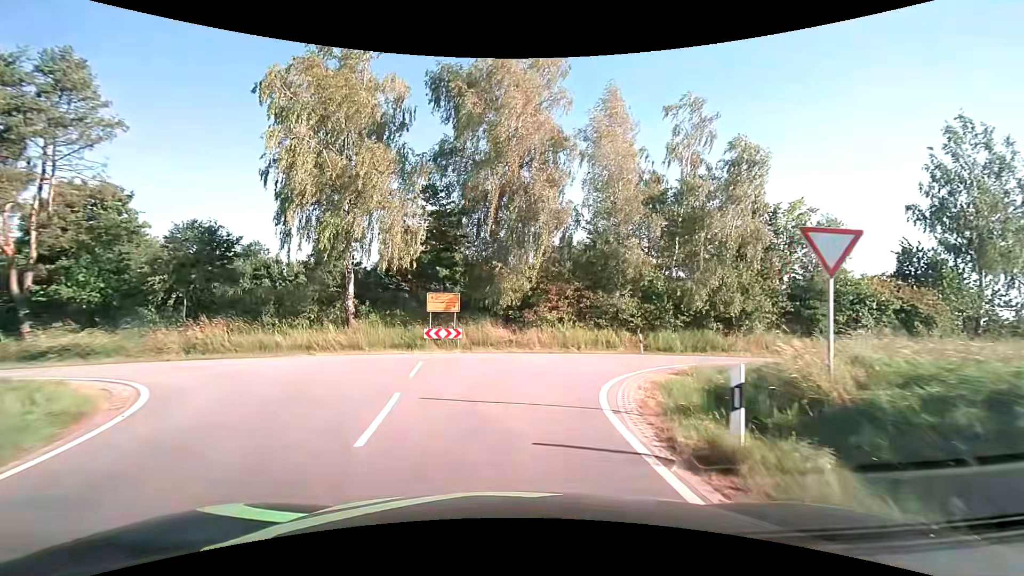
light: Day
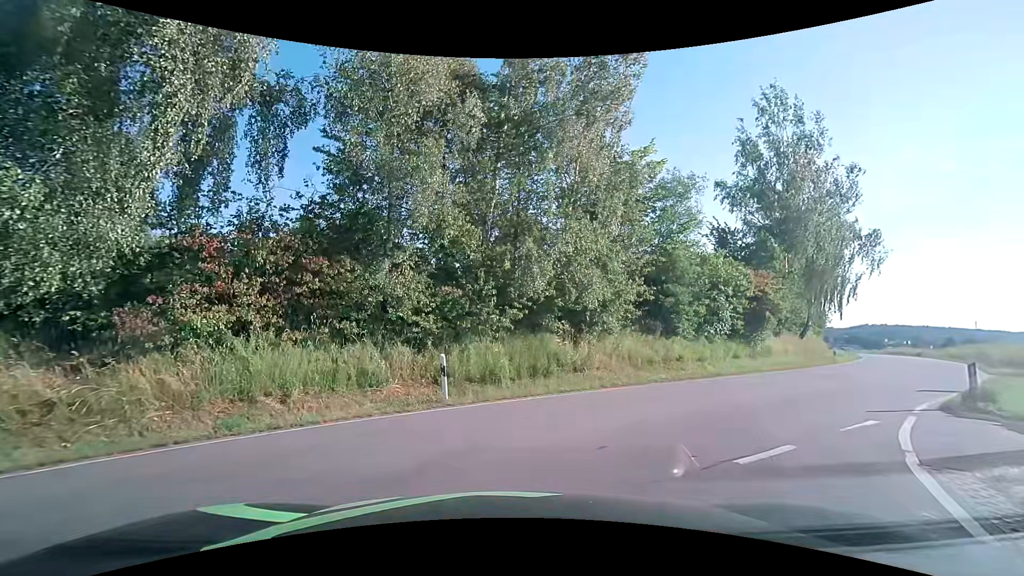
(+2.1, +15.2) m; +24°
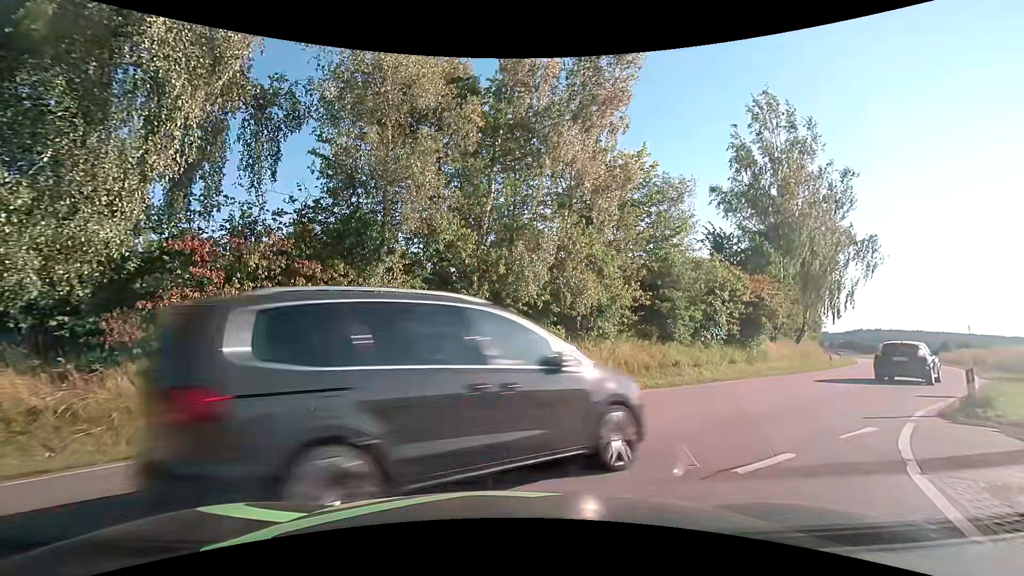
(0.0, +0.2) m; 0°
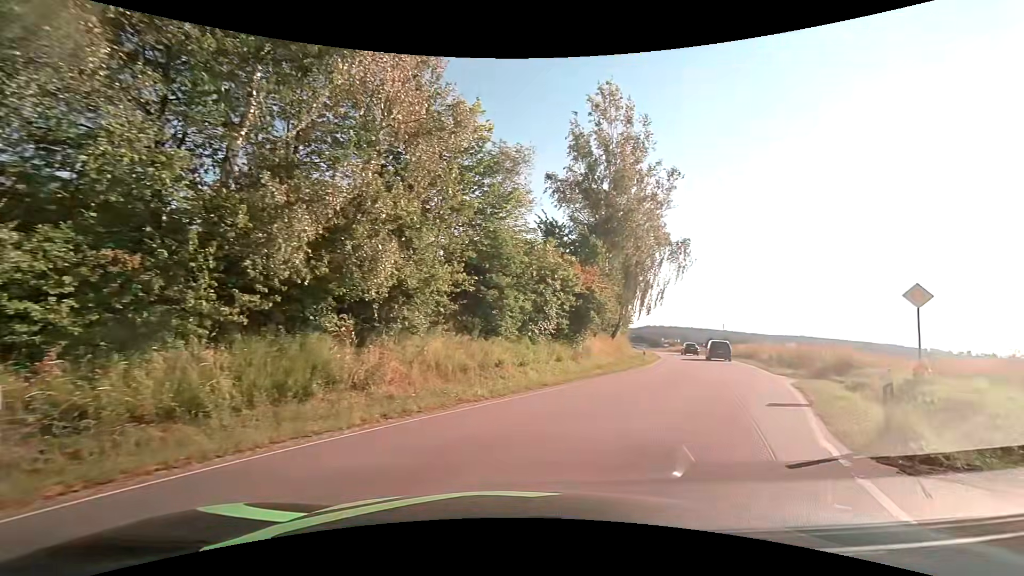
(+1.1, +5.2) m; +21°
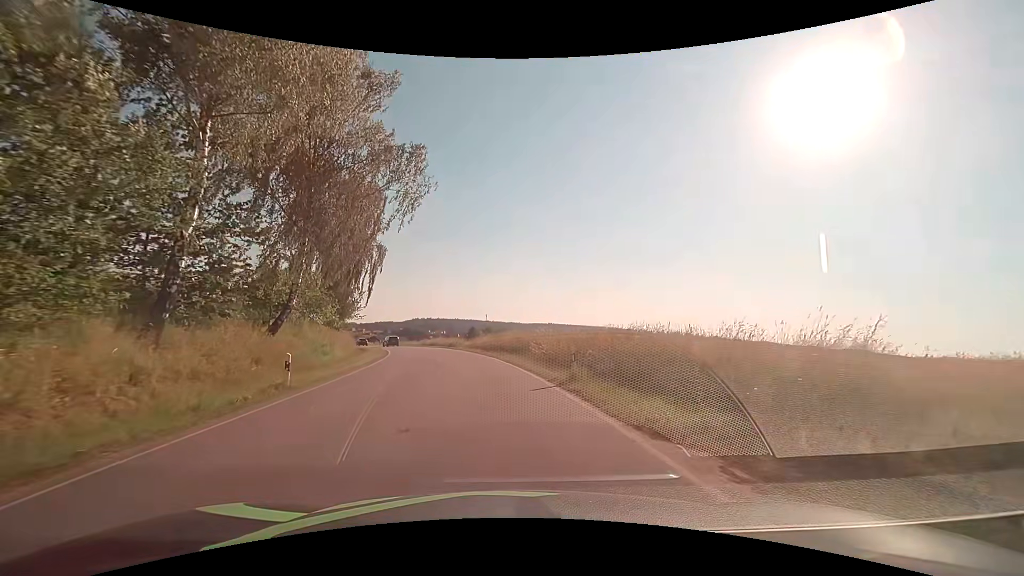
(+9.2, +20.5) m; +28°
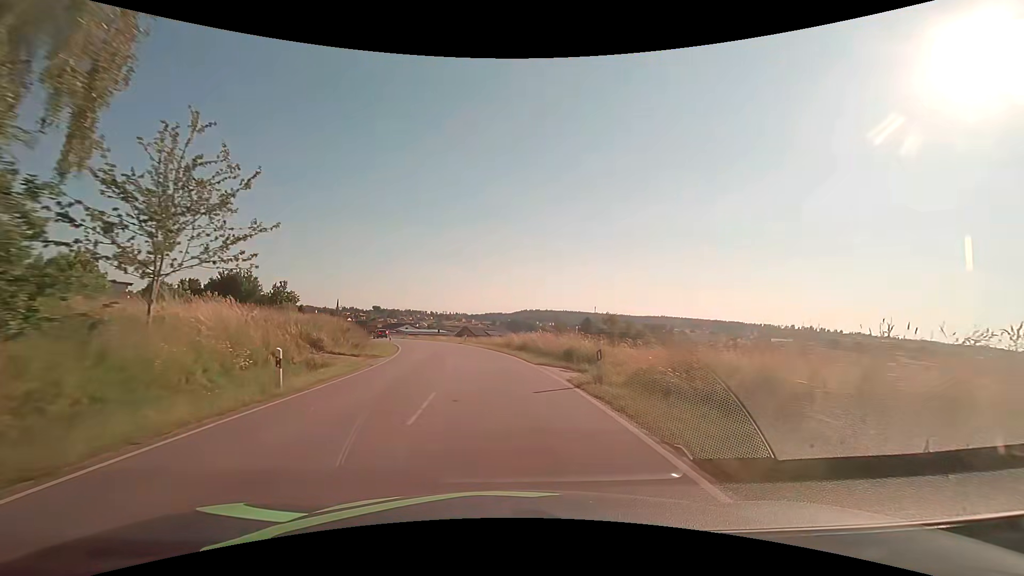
(-4.5, +40.3) m; -12°
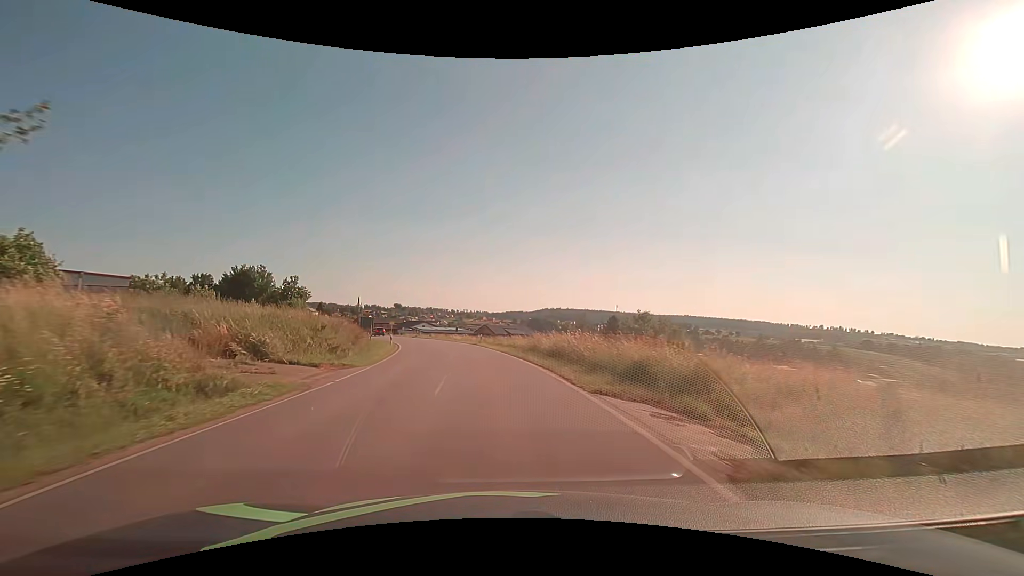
(-0.2, +8.7) m; -2°
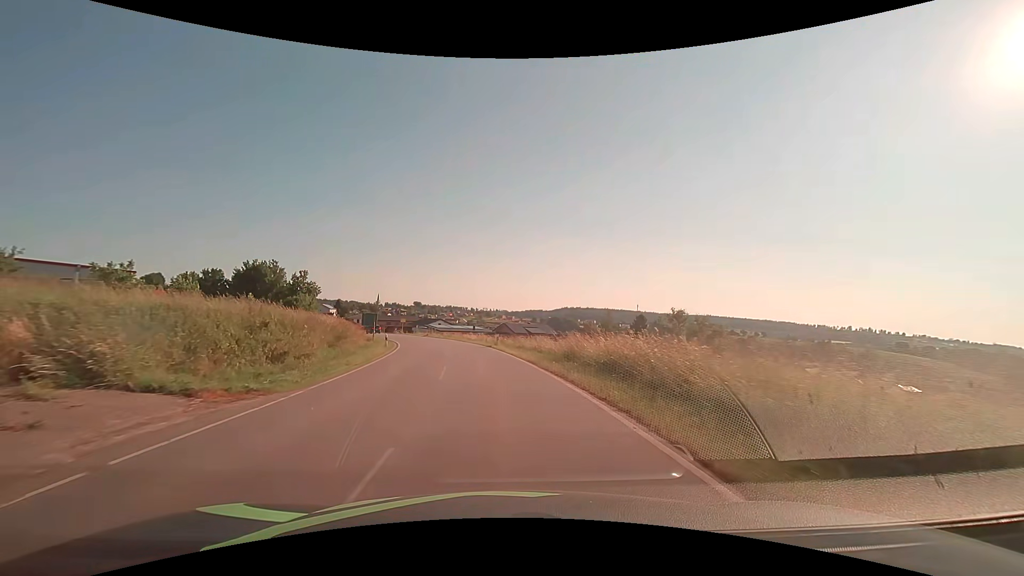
(-0.2, +8.6) m; -3°
